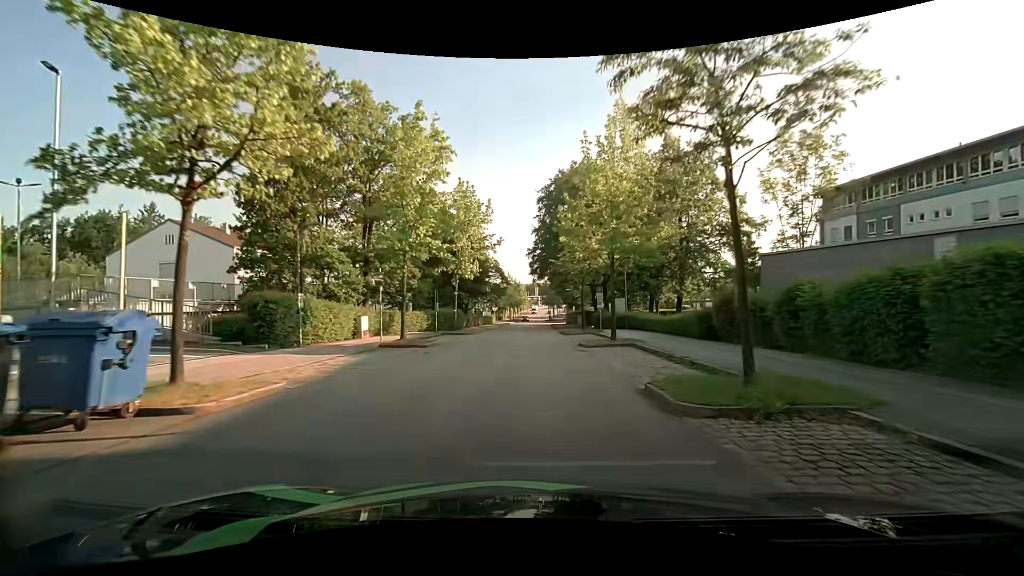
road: residential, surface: asphalt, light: Day
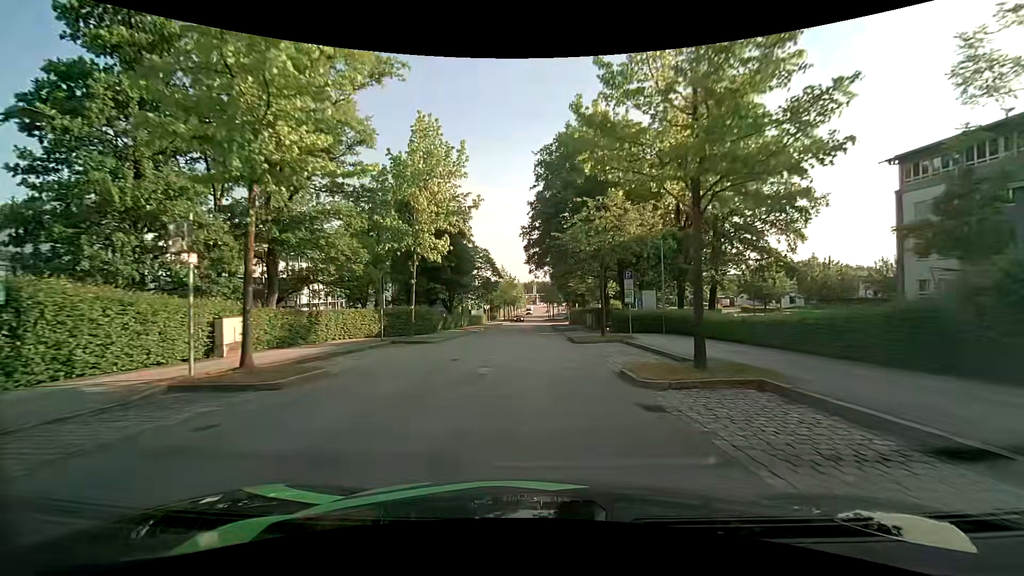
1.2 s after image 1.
(0.0, +11.9) m; 0°
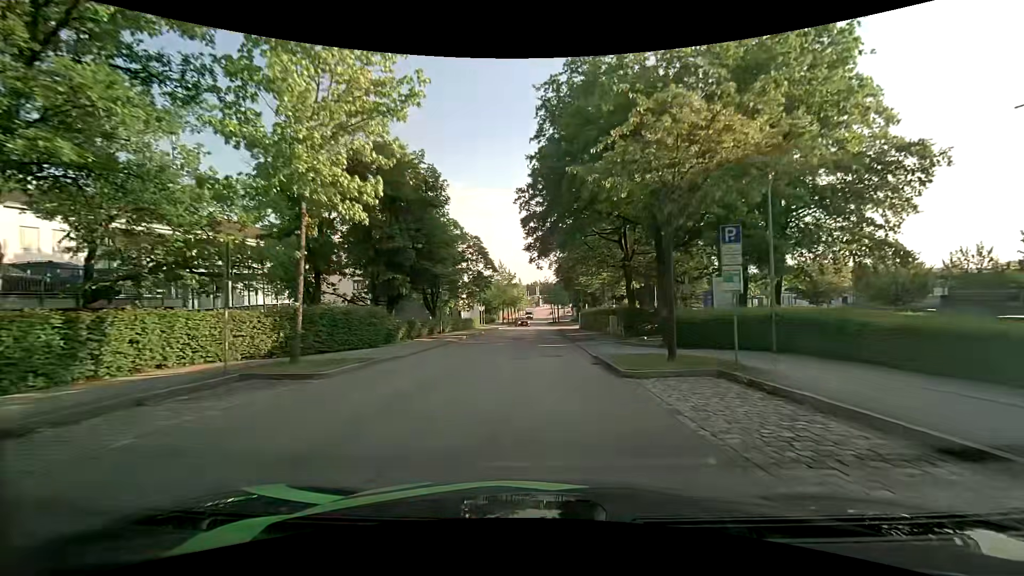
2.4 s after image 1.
(0.0, +12.0) m; -1°
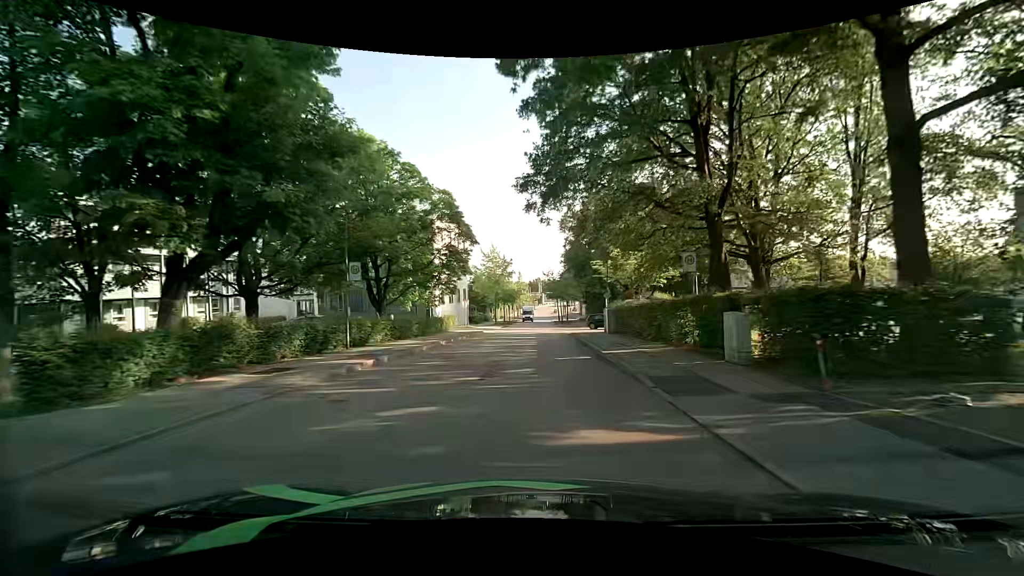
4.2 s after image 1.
(+0.1, +18.4) m; 0°
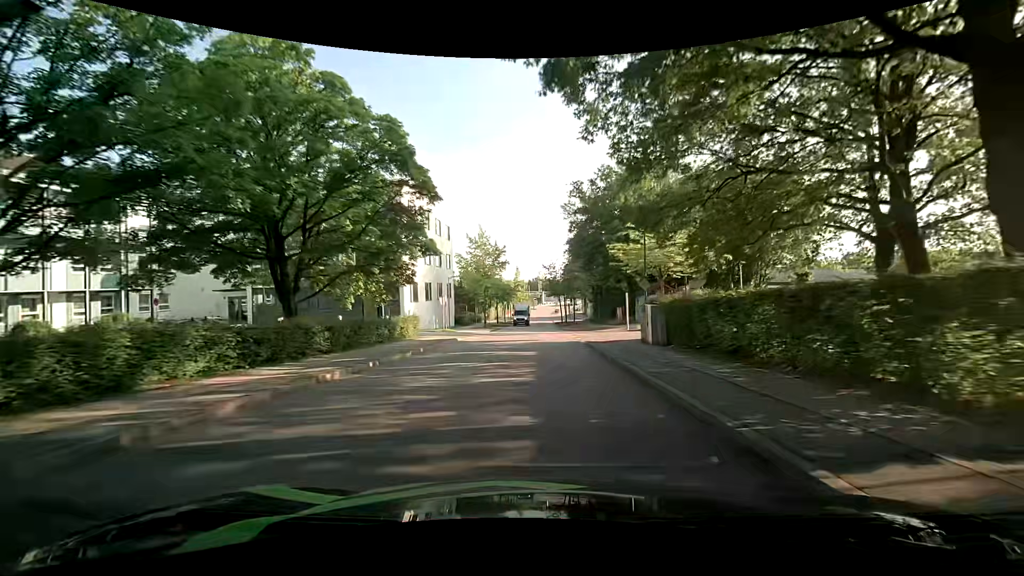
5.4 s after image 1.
(0.0, +12.5) m; +1°
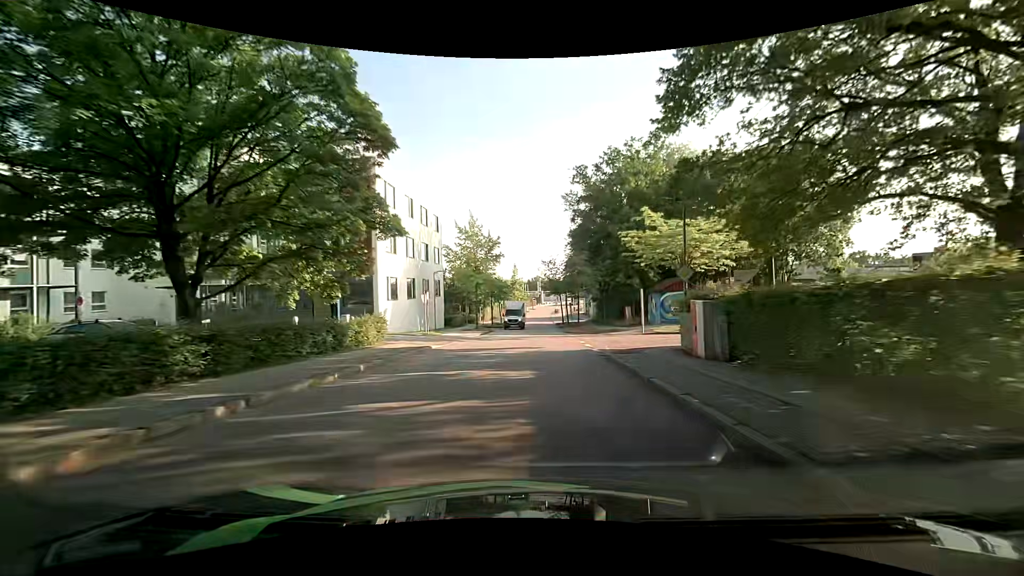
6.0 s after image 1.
(-0.1, +6.3) m; -1°
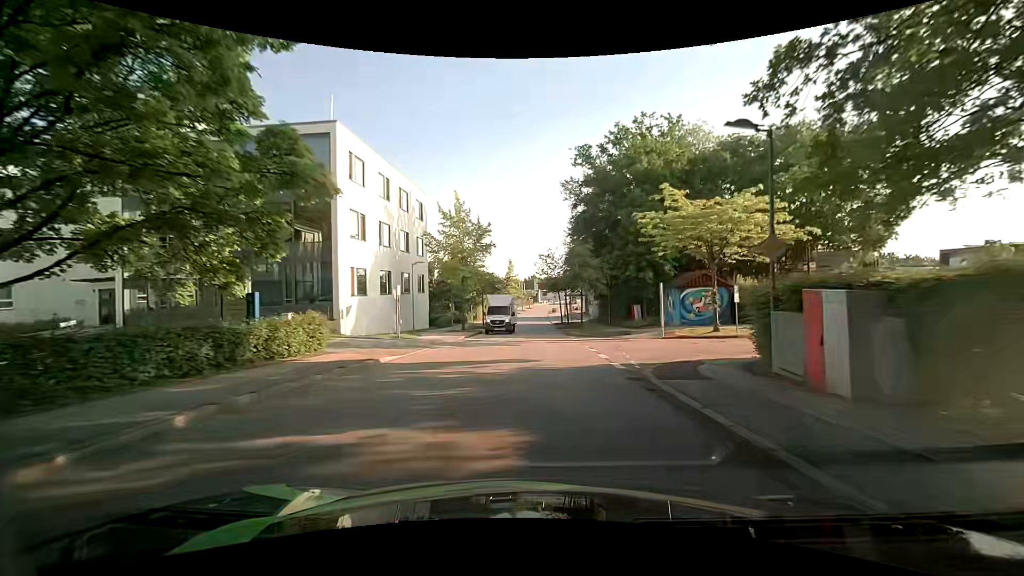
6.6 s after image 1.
(0.0, +6.3) m; 0°
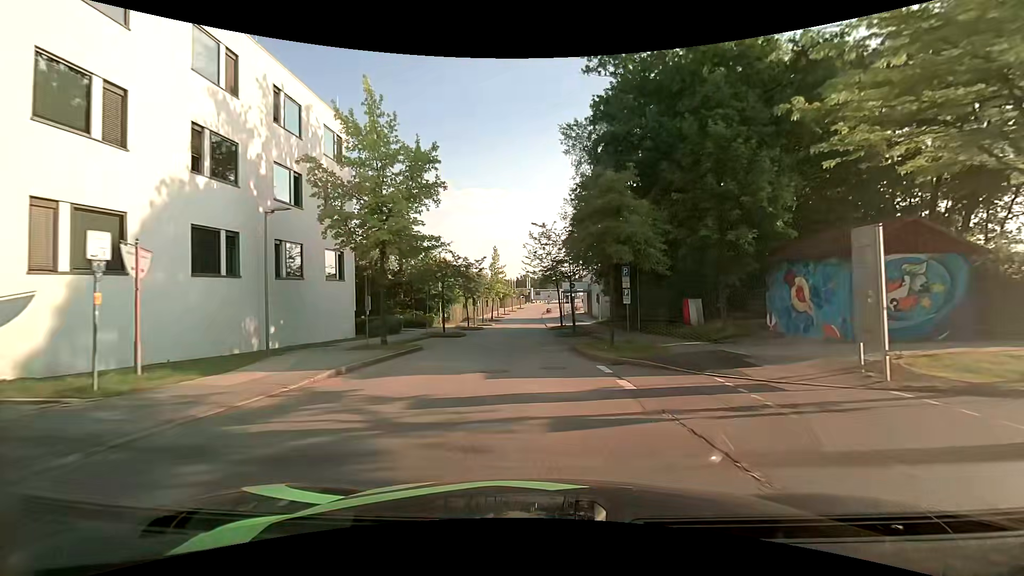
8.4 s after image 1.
(+0.4, +18.5) m; +1°
(0, +10) (0, +20) (0, +30) (-1, +40) (-1, +50) (-1, +60) (-1, +70) (-1, +80) (-1, +90) (-1, +100) m
